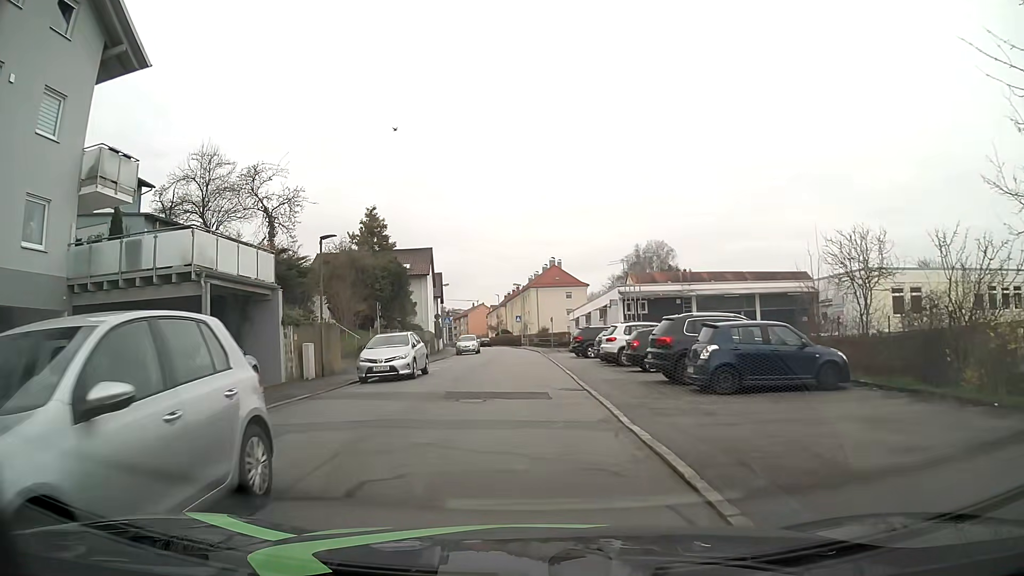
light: Day
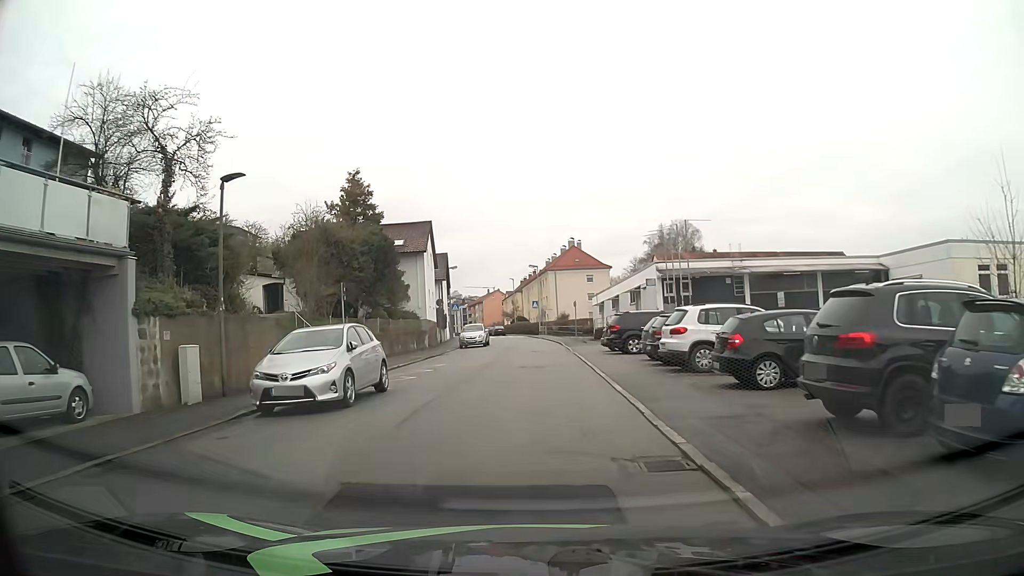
(-0.1, +9.2) m; -1°
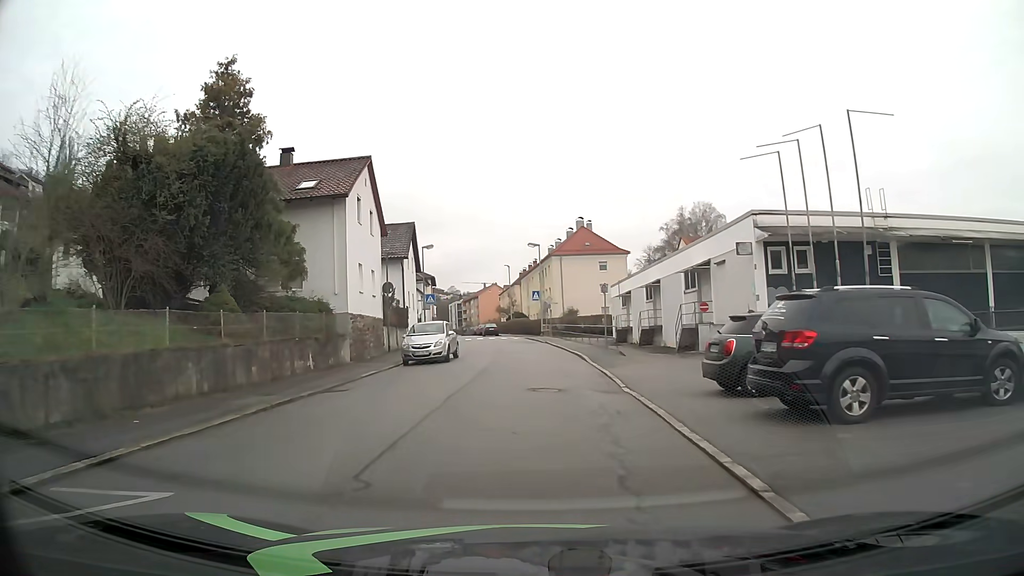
(-0.2, +18.7) m; -1°
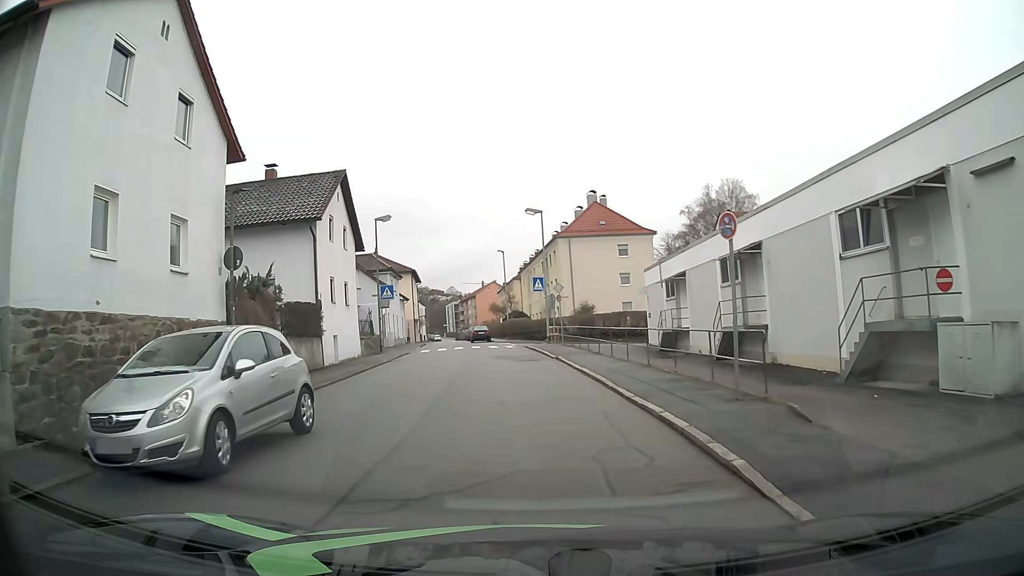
(+0.1, +17.6) m; 0°
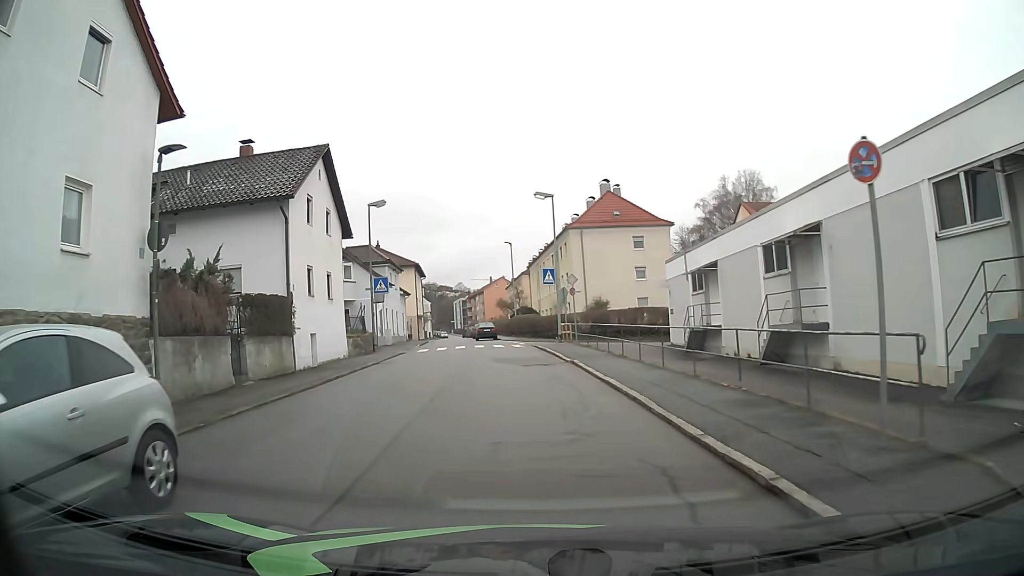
(0.0, +4.0) m; -1°
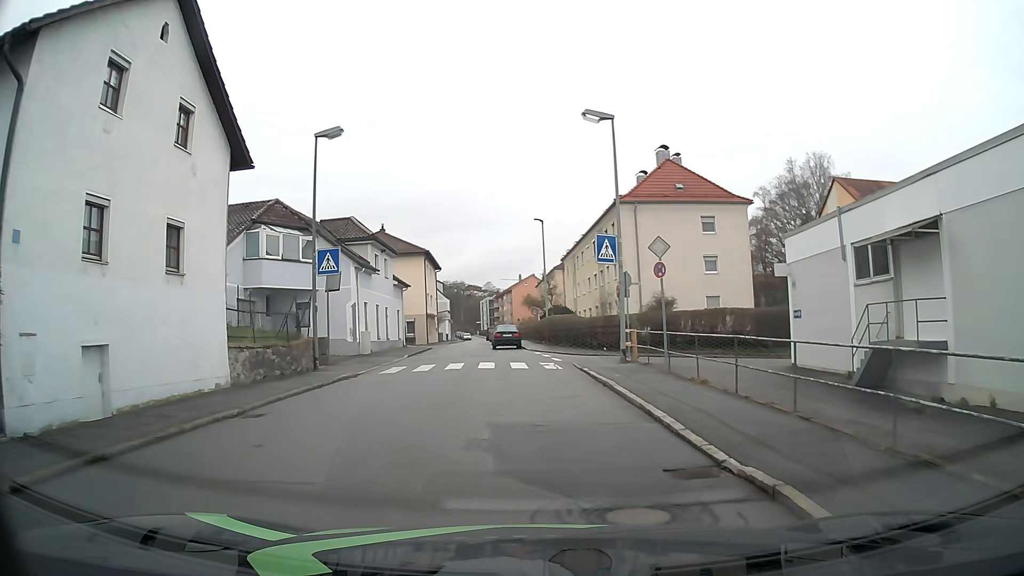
(-0.3, +14.4) m; -2°
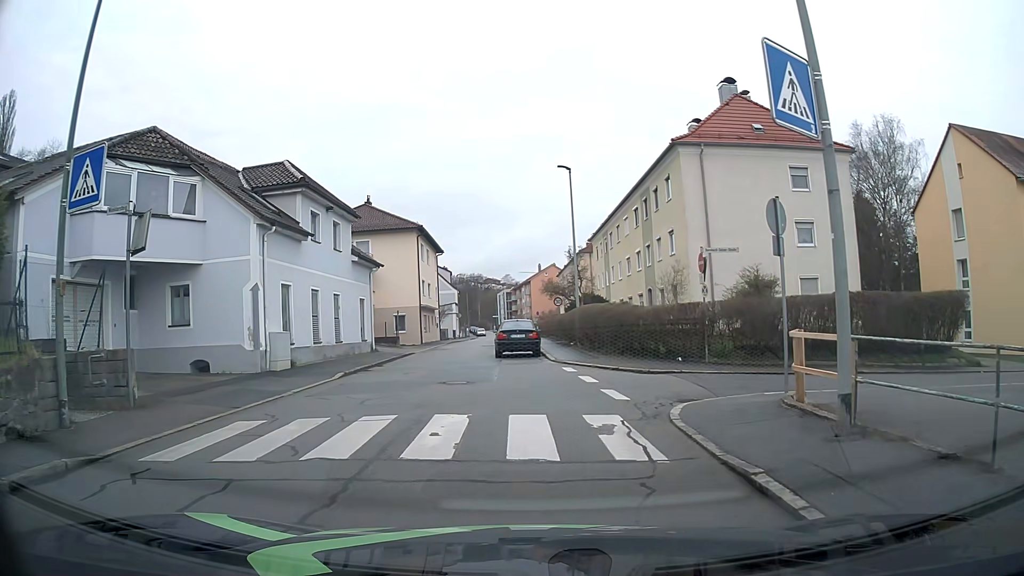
(-0.2, +13.8) m; -2°
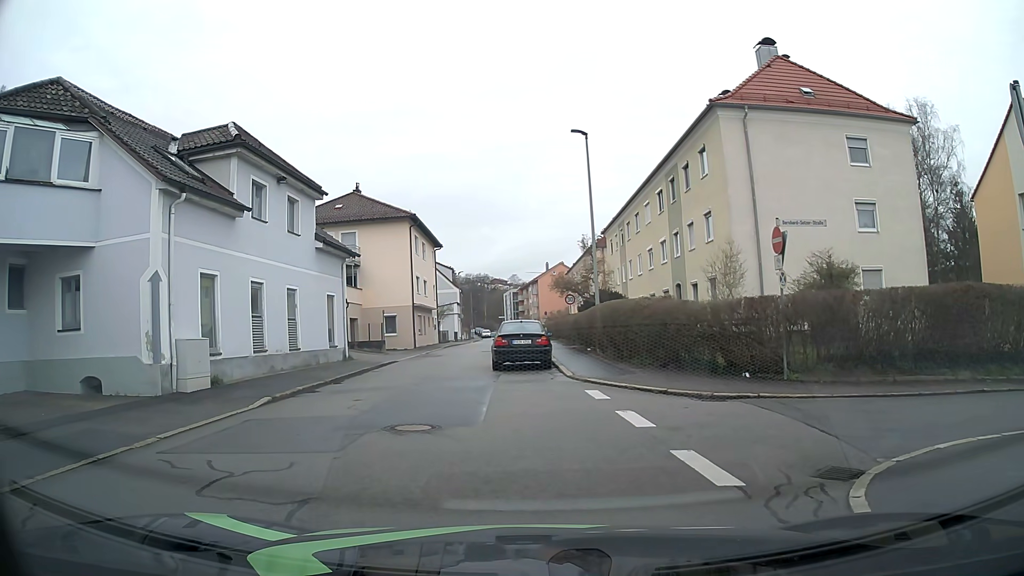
(0.0, +5.7) m; +1°
(-1, +10) (-4, +20) (-5, +29) (-5, +39) (-6, +49) (-6, +59) (-7, +69) (-7, +79) (-8, +89) (-9, +99) m
